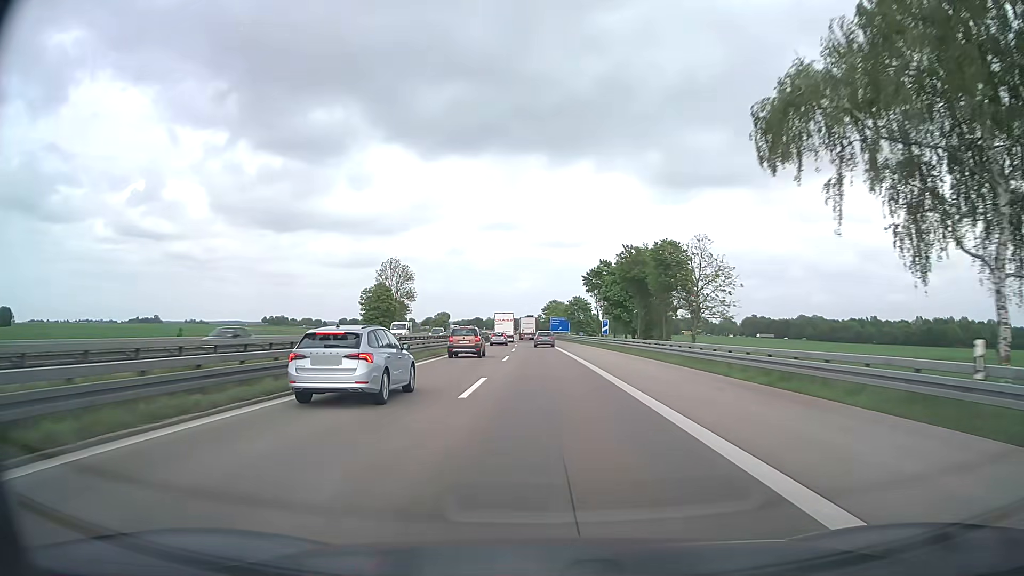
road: motorway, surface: asphalt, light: Day
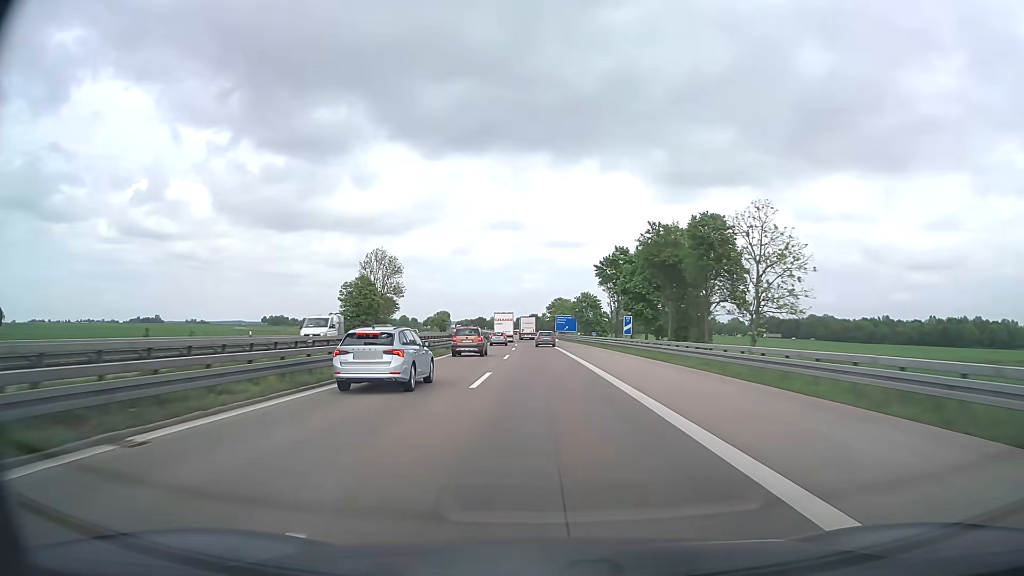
(0.0, +15.5) m; 0°
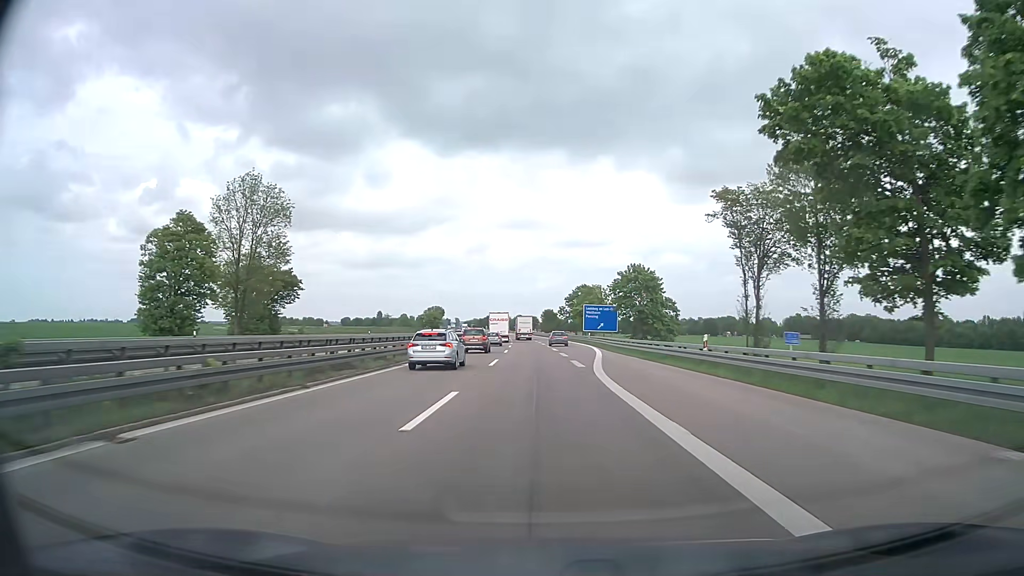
(-0.9, +60.9) m; -1°
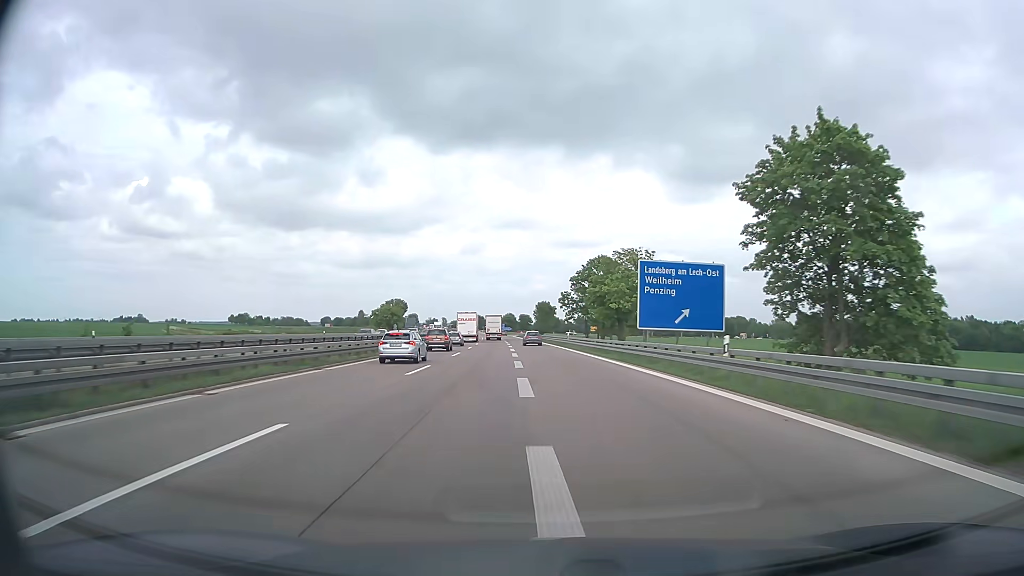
(+0.2, +60.3) m; 0°
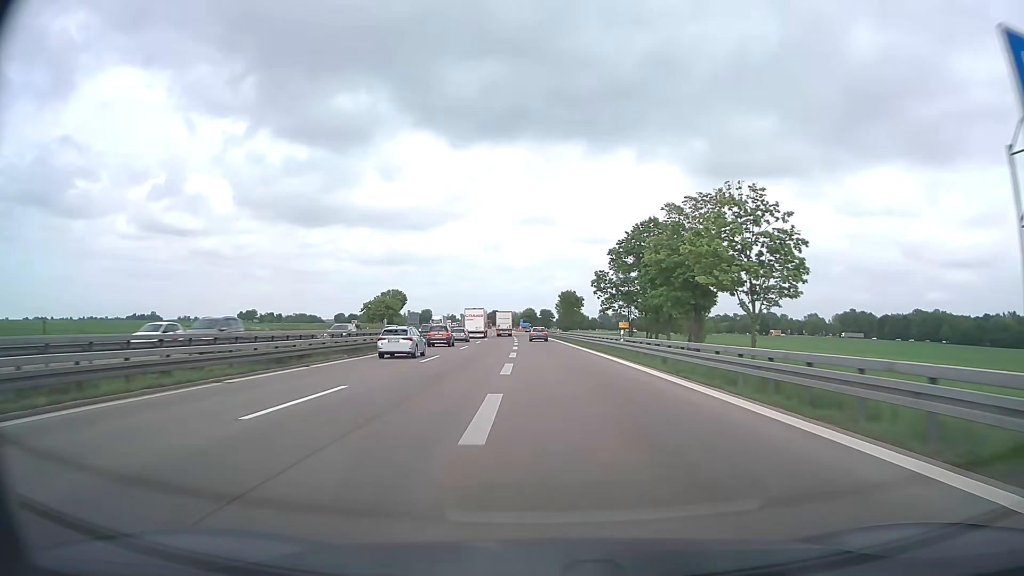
(-0.4, +30.1) m; -2°
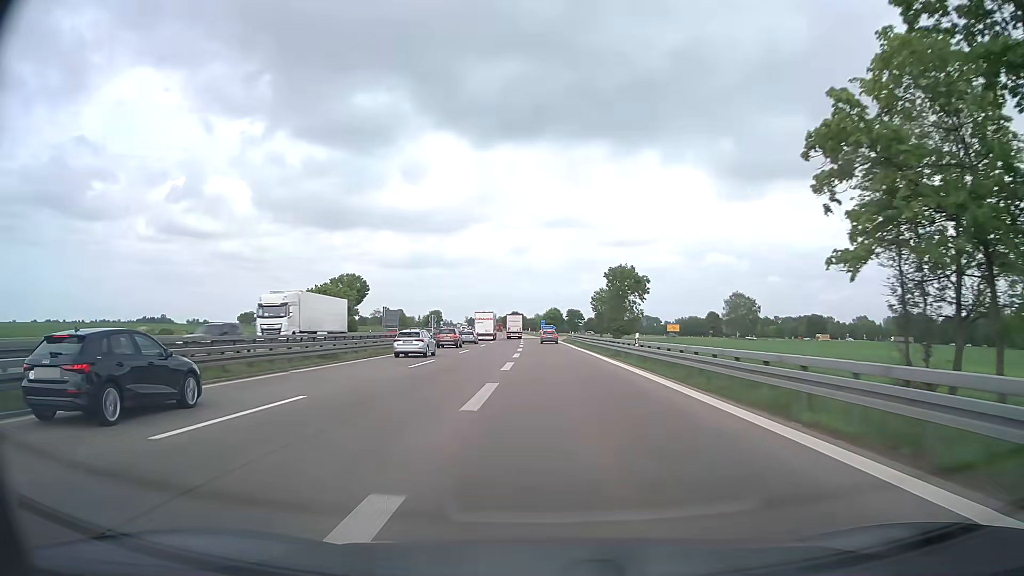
(-0.7, +56.2) m; -2°
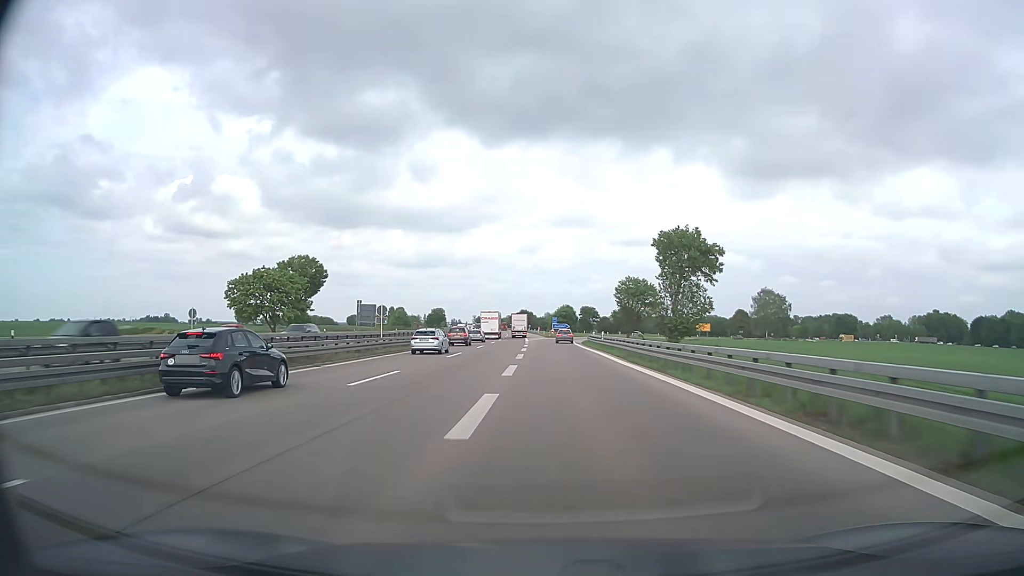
(-0.3, +26.8) m; -1°
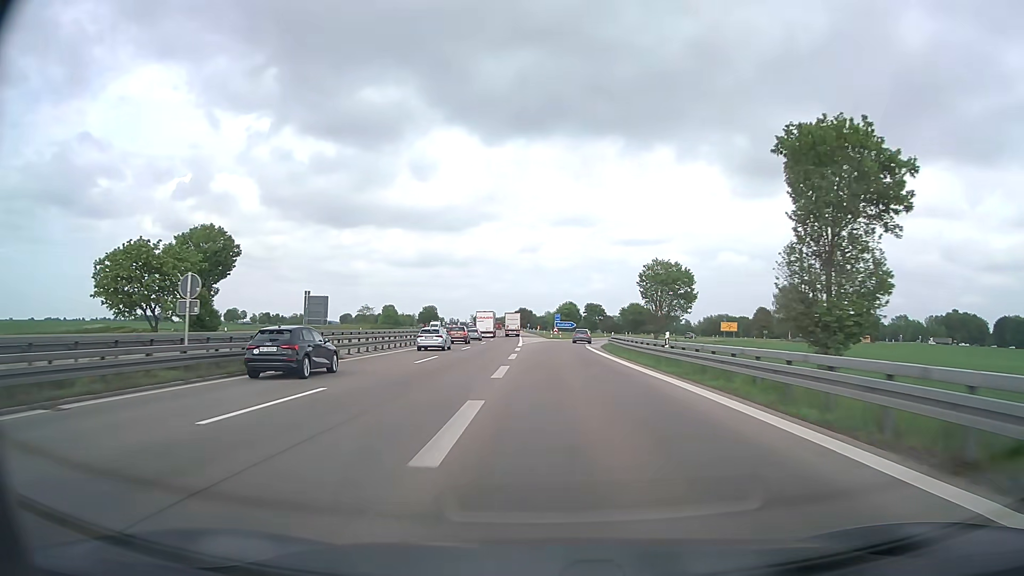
(0.0, +25.8) m; 0°
(0, +10) (0, +20) (0, +30) (0, +40) (+1, +50) (+2, +60) (+3, +70) (+4, +80) (+6, +90) (+8, +99) m
